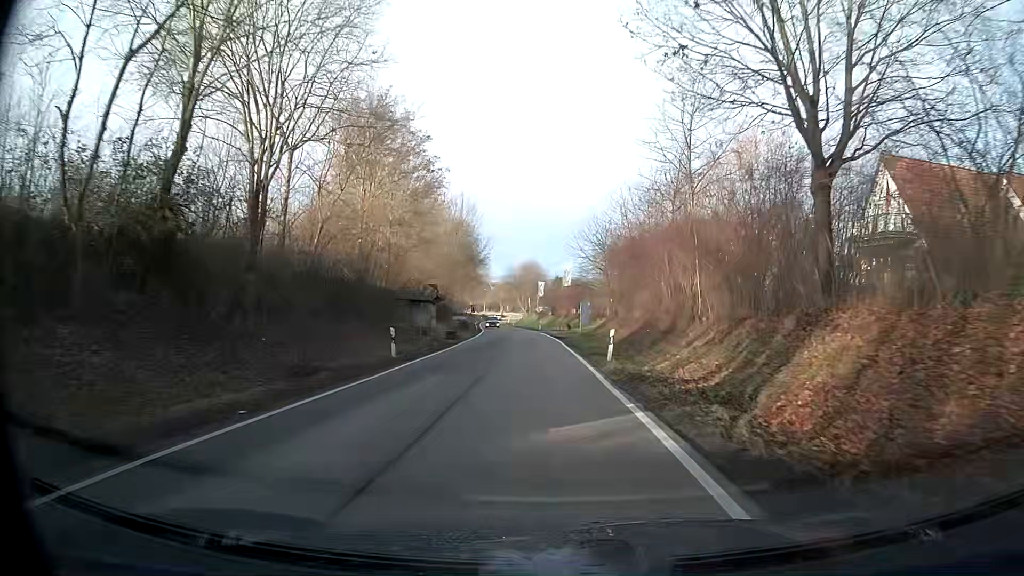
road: tertiary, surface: asphalt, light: Day
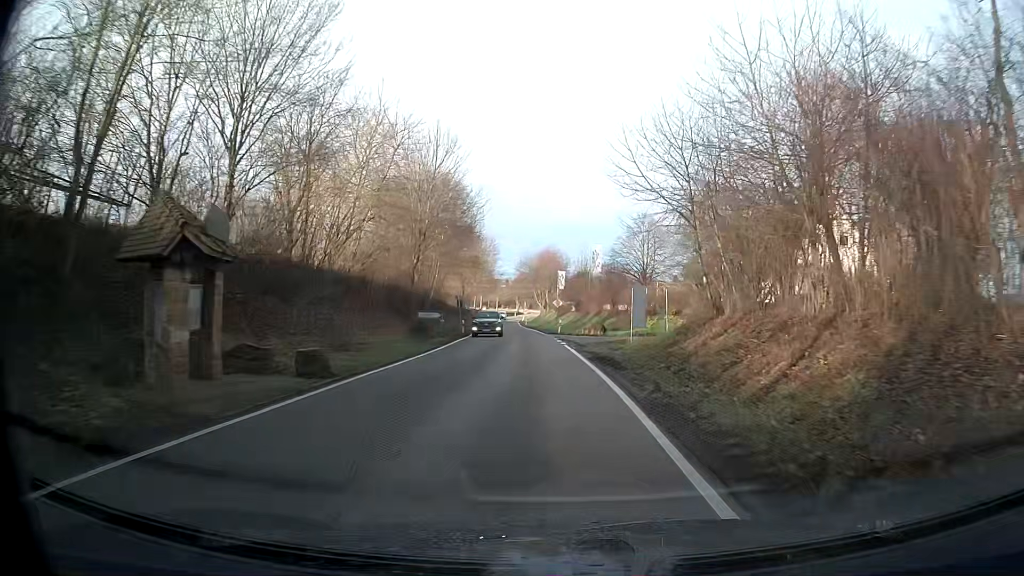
(-0.5, +25.2) m; -2°
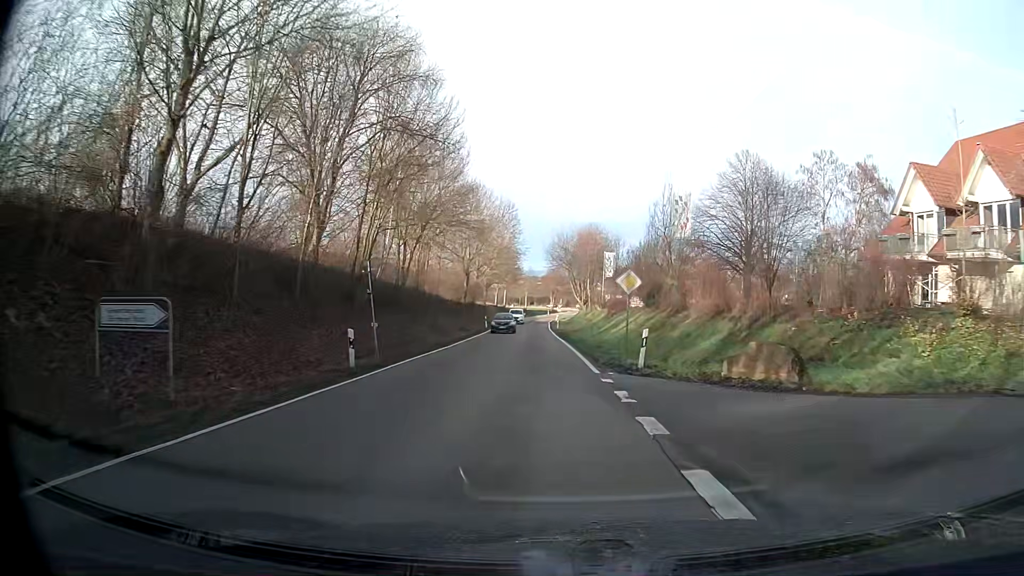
(-0.6, +32.7) m; -3°
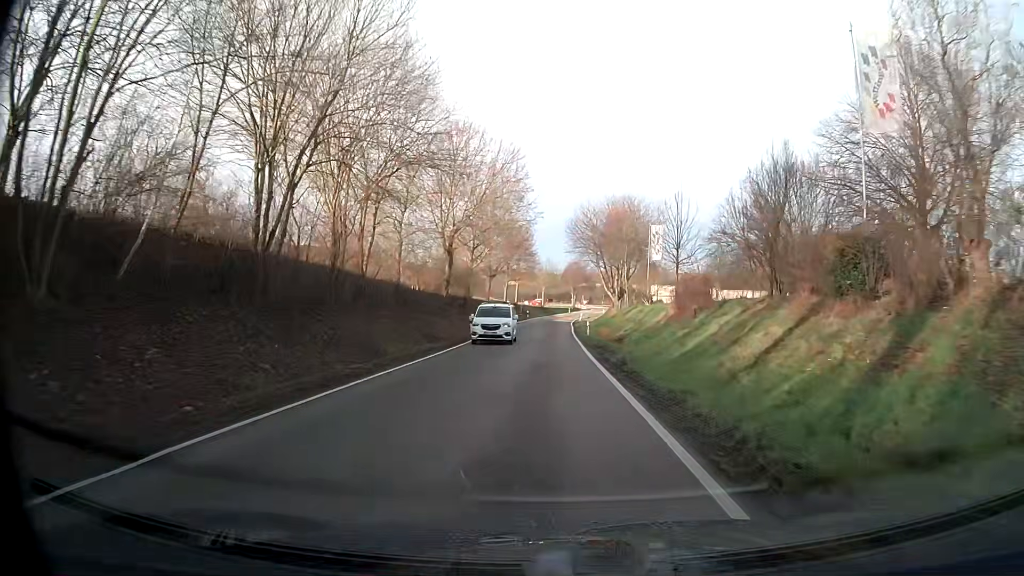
(-0.5, +24.0) m; -2°
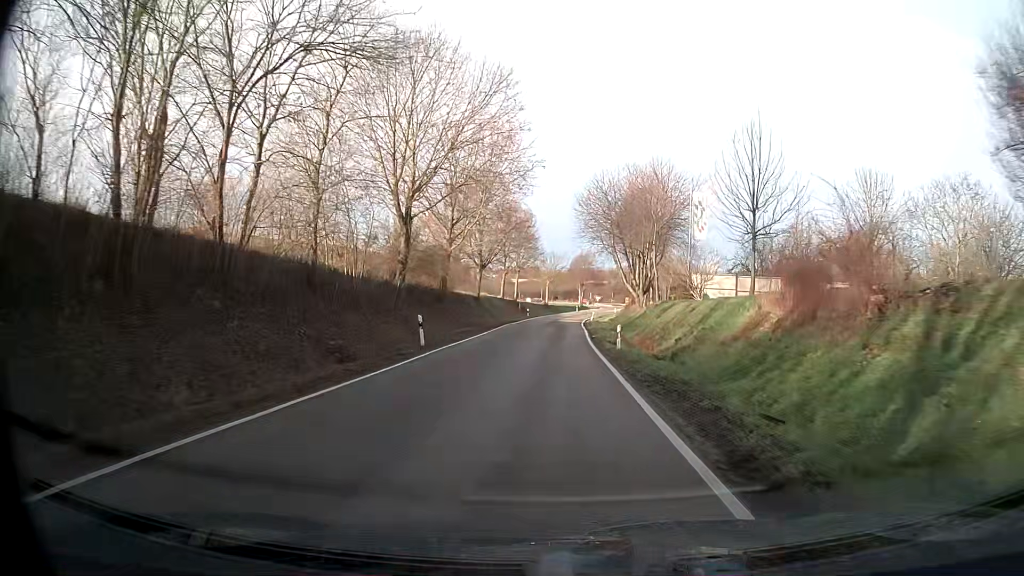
(0.0, +15.8) m; 0°
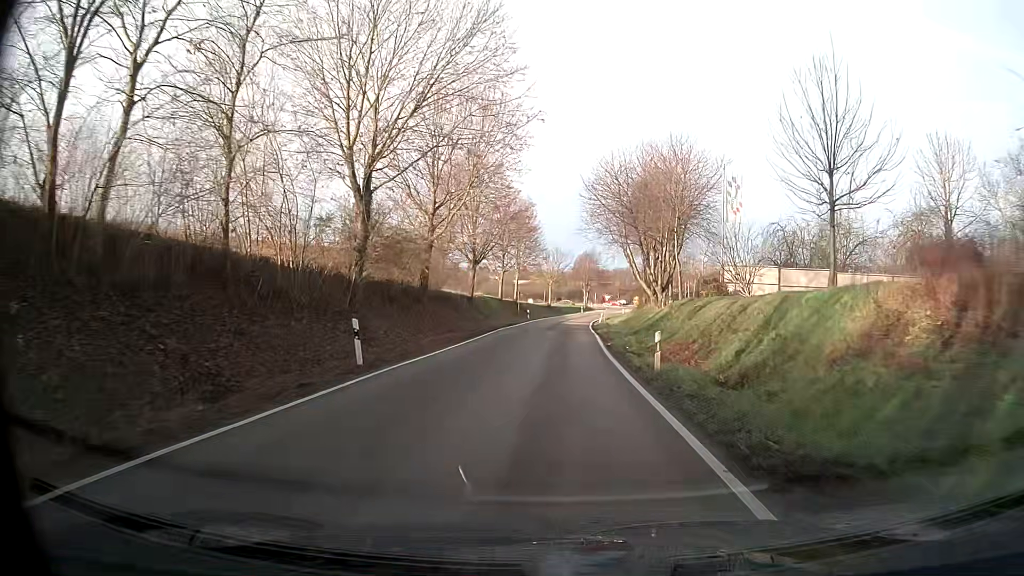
(0.0, +7.9) m; 0°
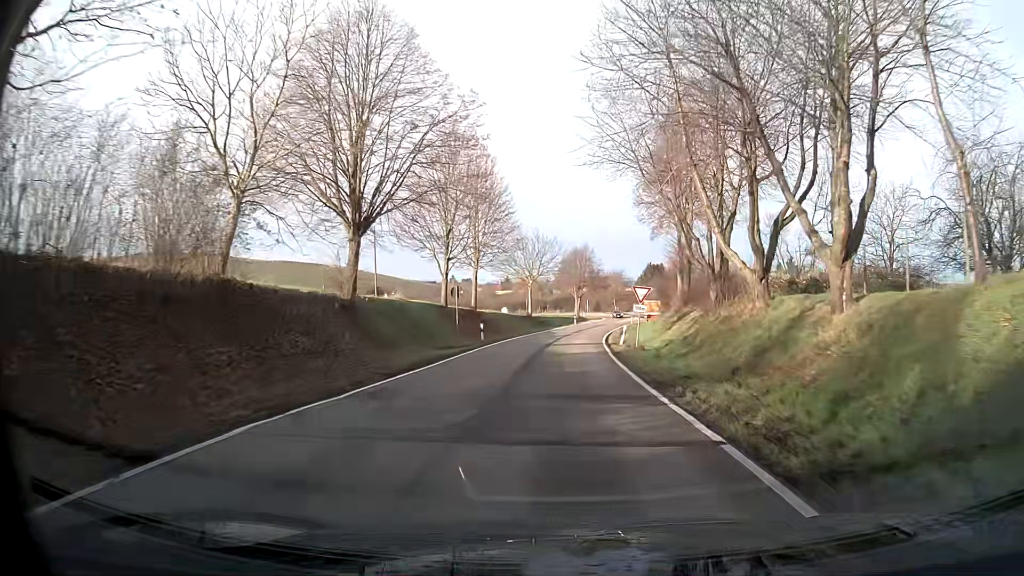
(+0.4, +31.6) m; +2°
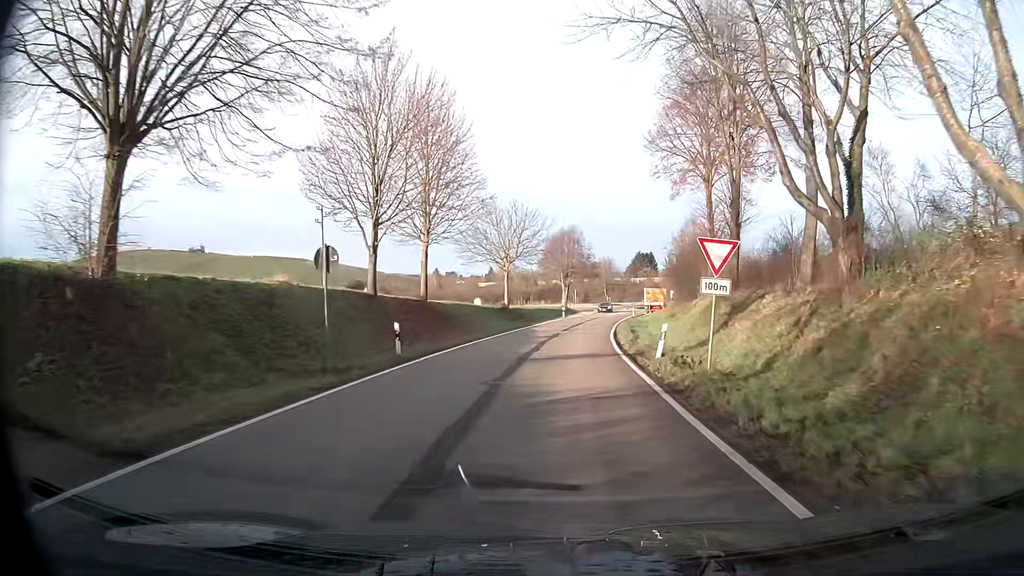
(+0.2, +15.6) m; +2°
(0, +10) (0, +20) (+1, +30) (+2, +40) (+3, +50) (+4, +60) (+5, +70) (+7, +80) (+10, +89) (+13, +99) m
